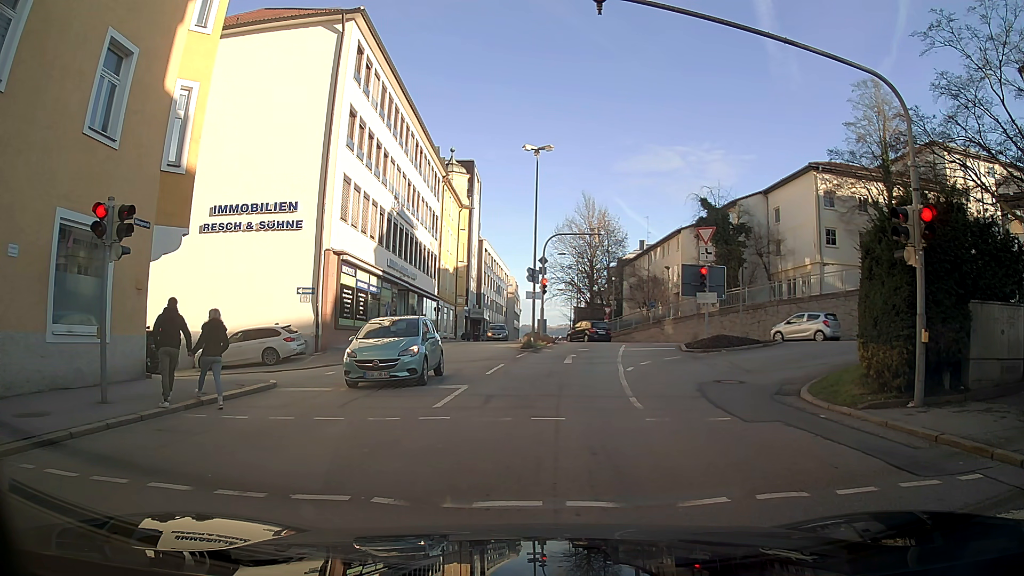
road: tertiary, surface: asphalt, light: Day
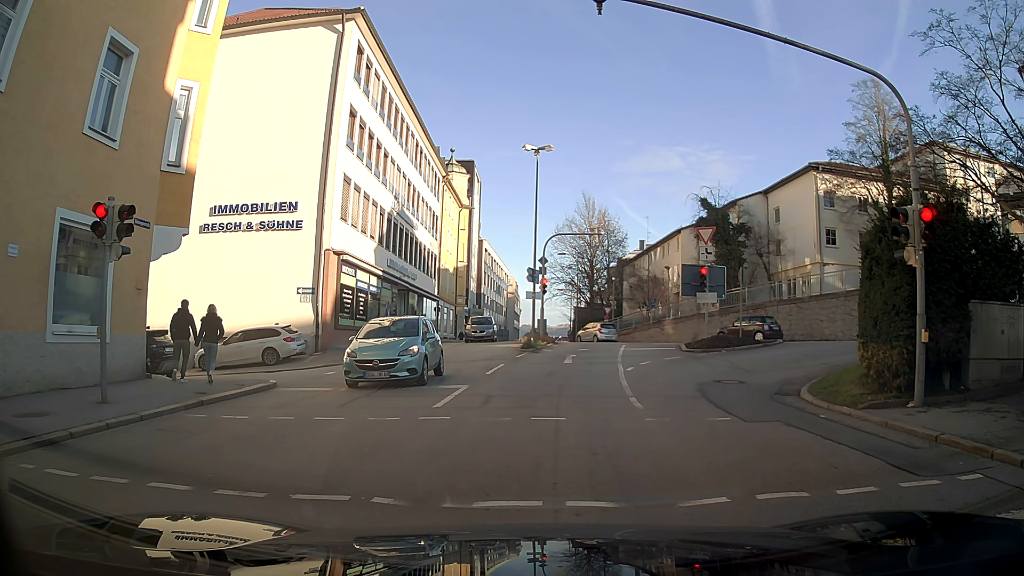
(0.0, 0.0) m; 0°
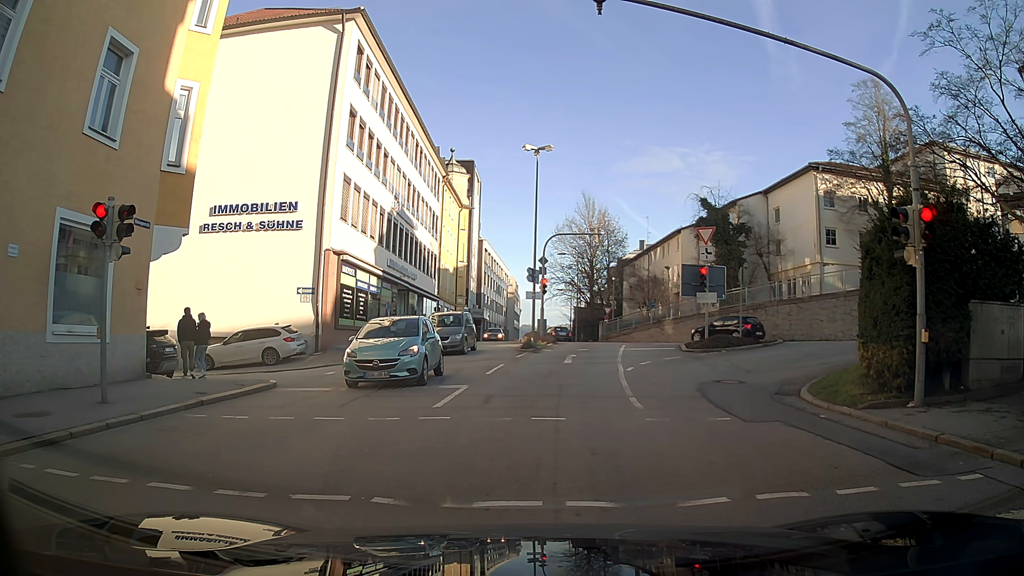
(0.0, 0.0) m; 0°
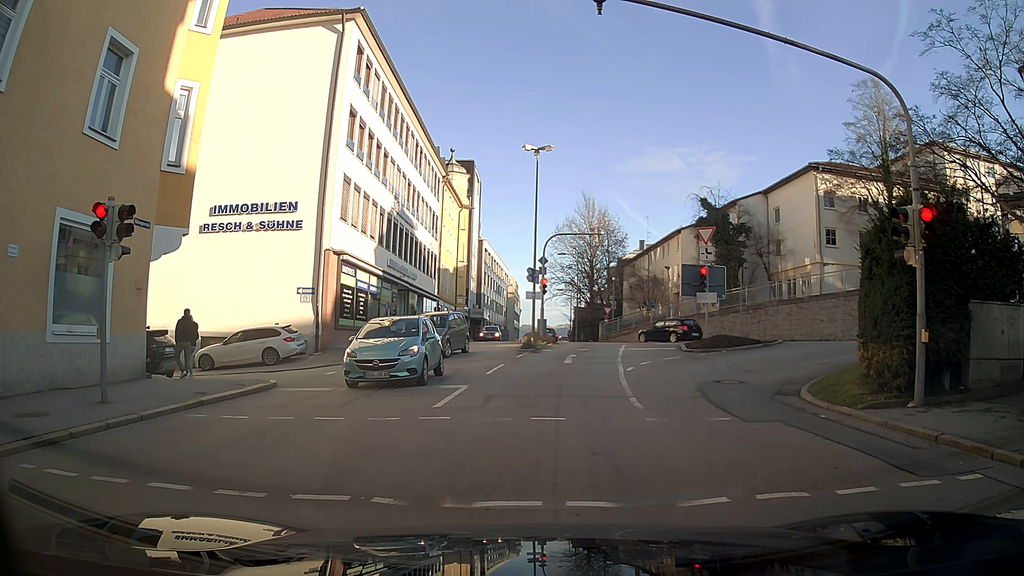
(0.0, 0.0) m; 0°
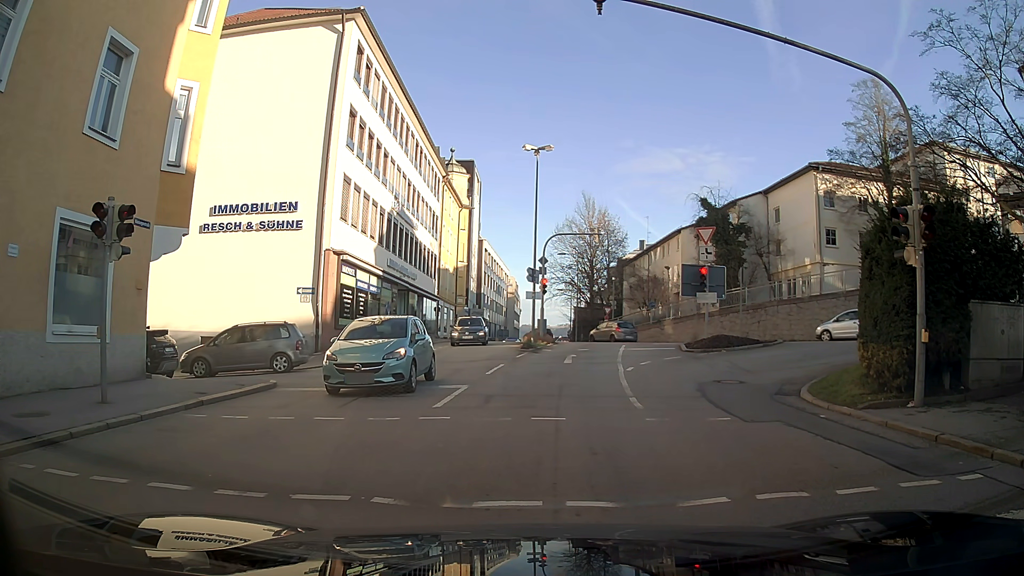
(0.0, 0.0) m; 0°
(-1, +10) (-5, +19) (-14, +20) (-24, +19) (-34, +18) (-44, +17) (-54, +16) (-64, +14) (-74, +13) (-84, +11) m
